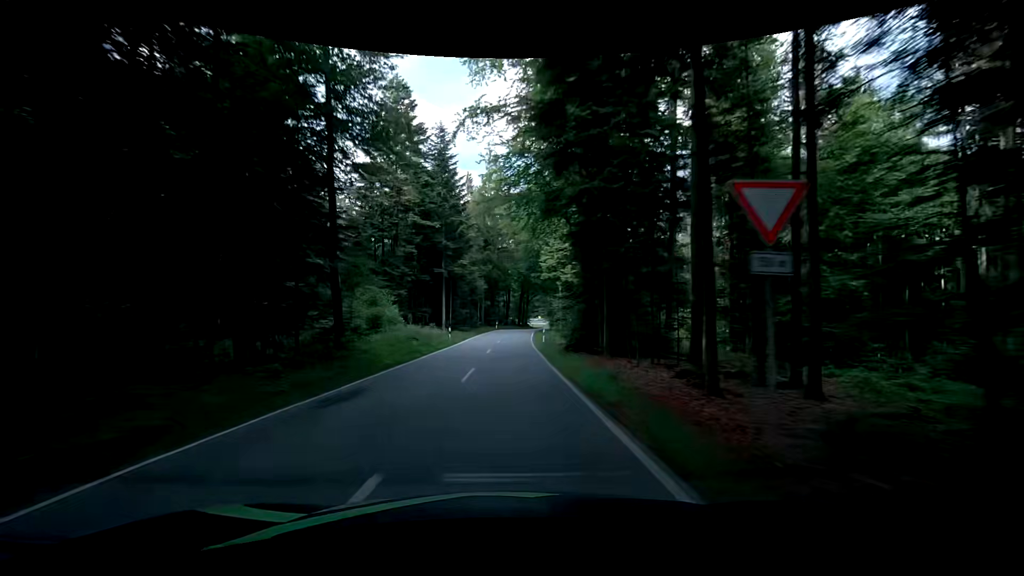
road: tertiary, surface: asphalt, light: Day
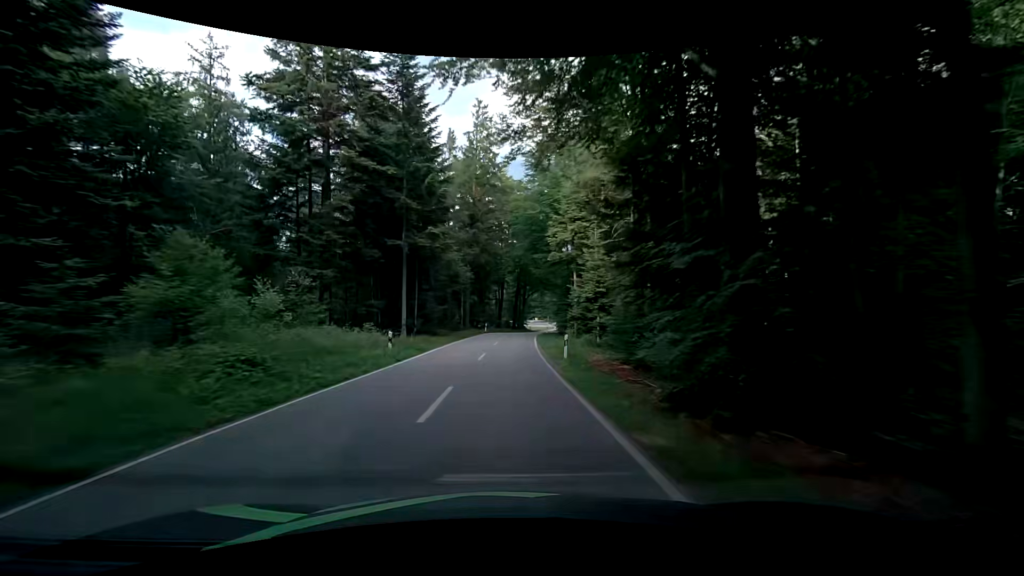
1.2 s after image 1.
(+0.1, +17.5) m; +1°
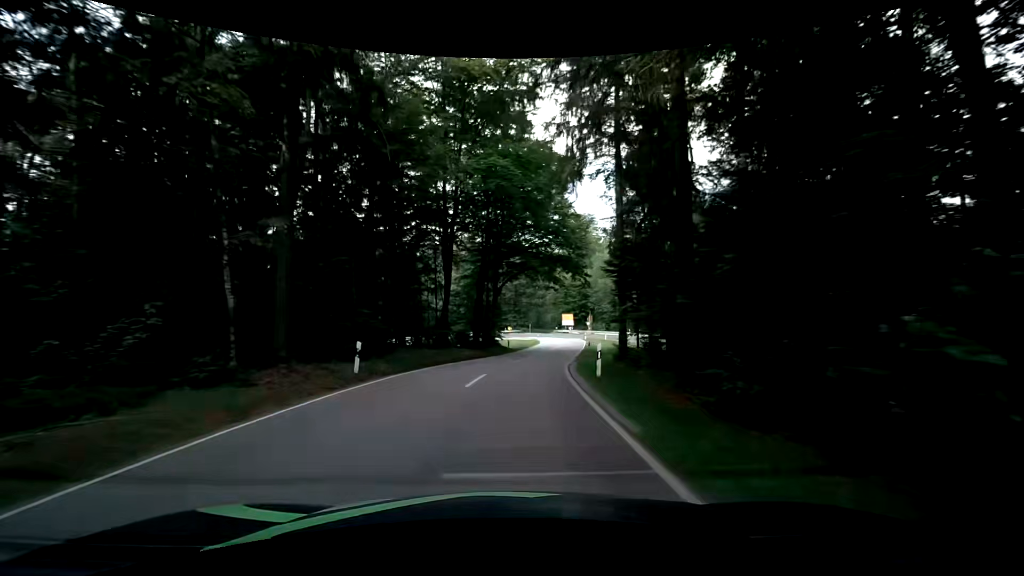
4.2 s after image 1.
(+0.5, +43.1) m; +3°
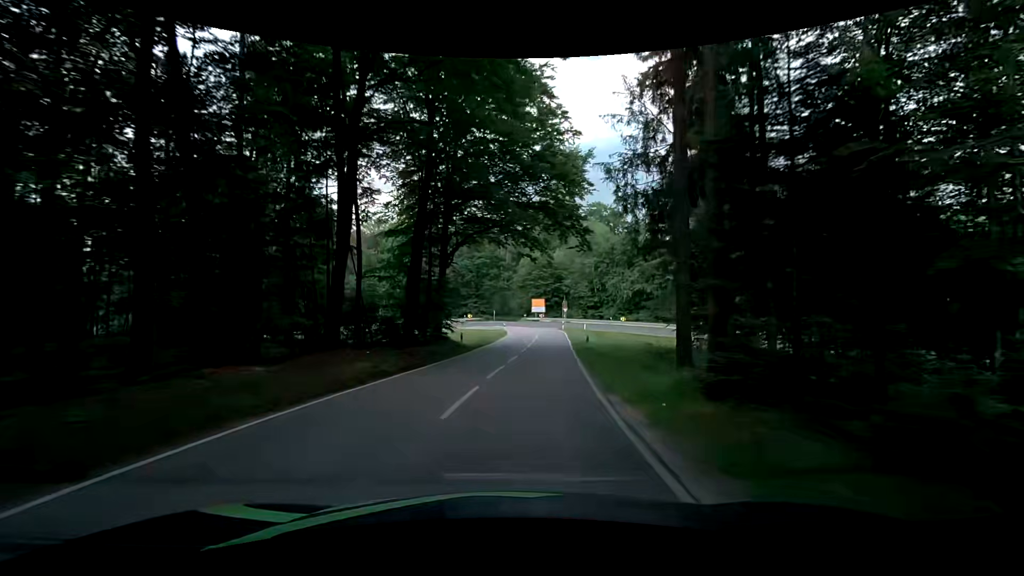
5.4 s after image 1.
(+0.6, +16.0) m; +5°
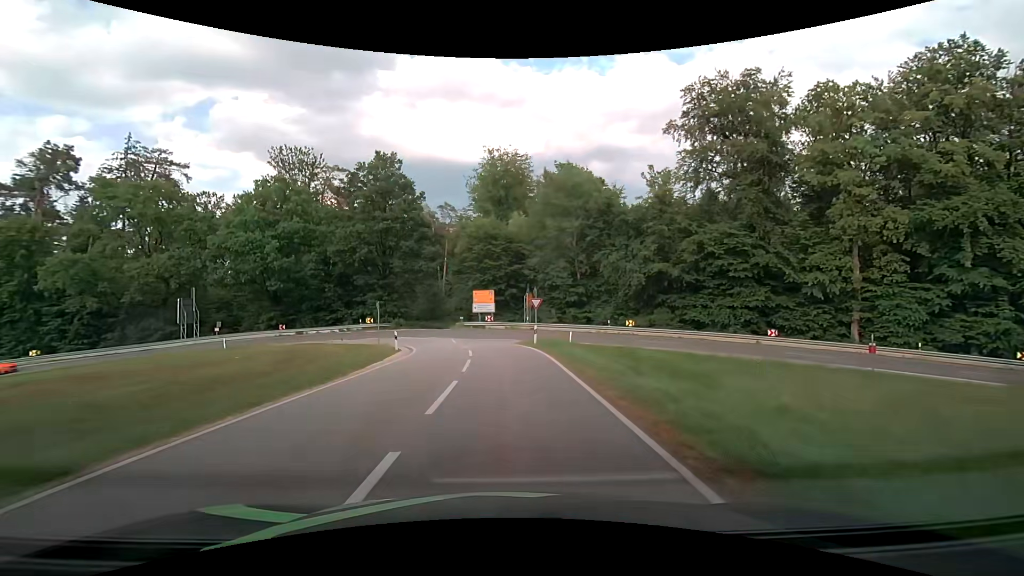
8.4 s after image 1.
(+2.4, +35.7) m; +5°
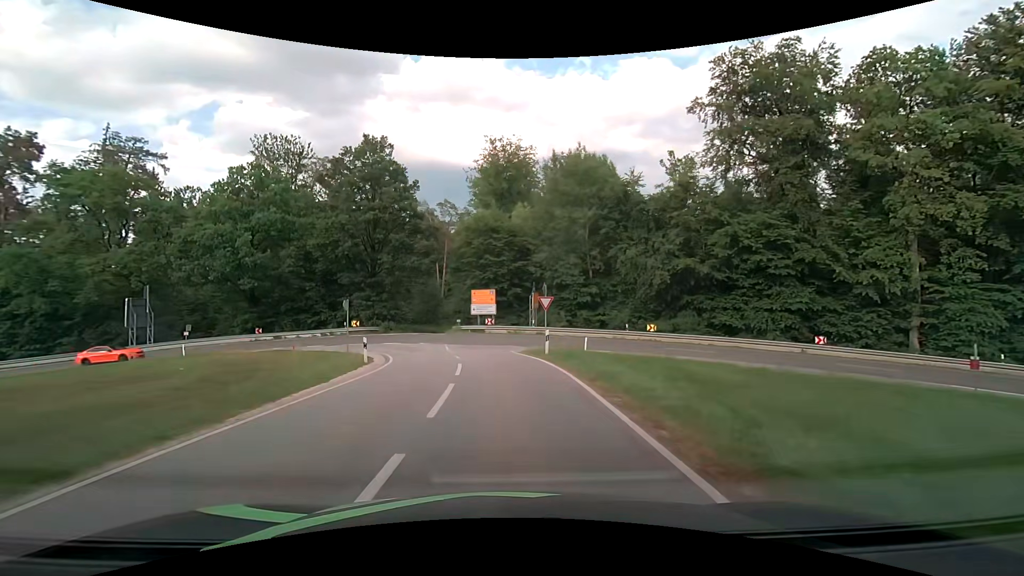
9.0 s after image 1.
(0.0, +6.0) m; 0°
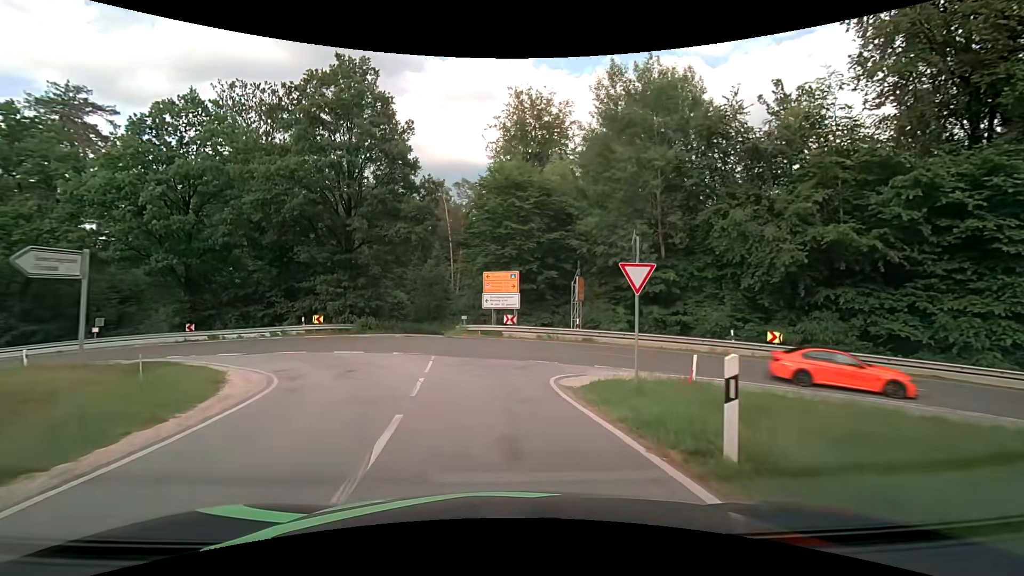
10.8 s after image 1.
(-0.3, +15.1) m; -3°
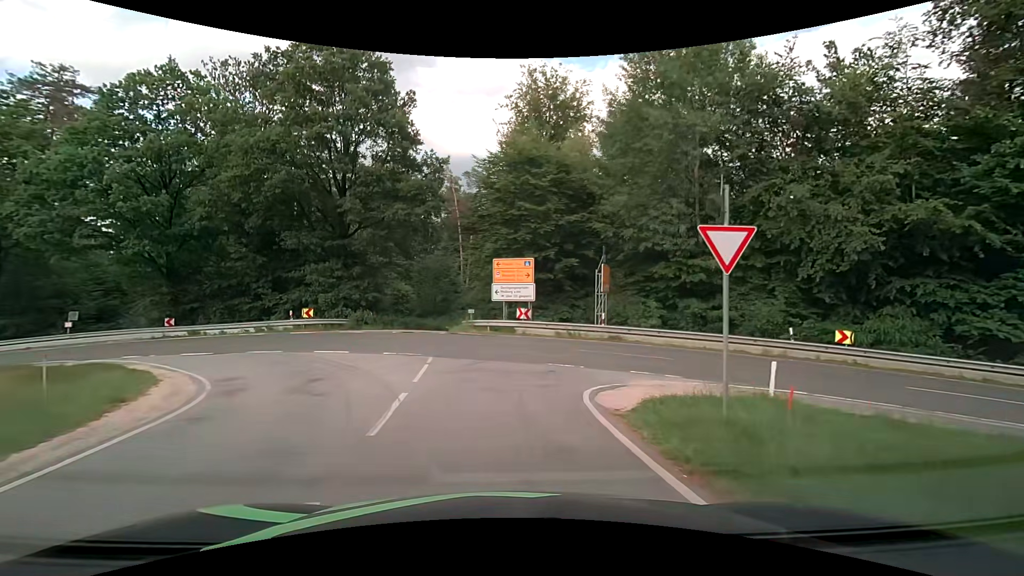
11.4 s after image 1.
(0.0, +3.9) m; -1°
